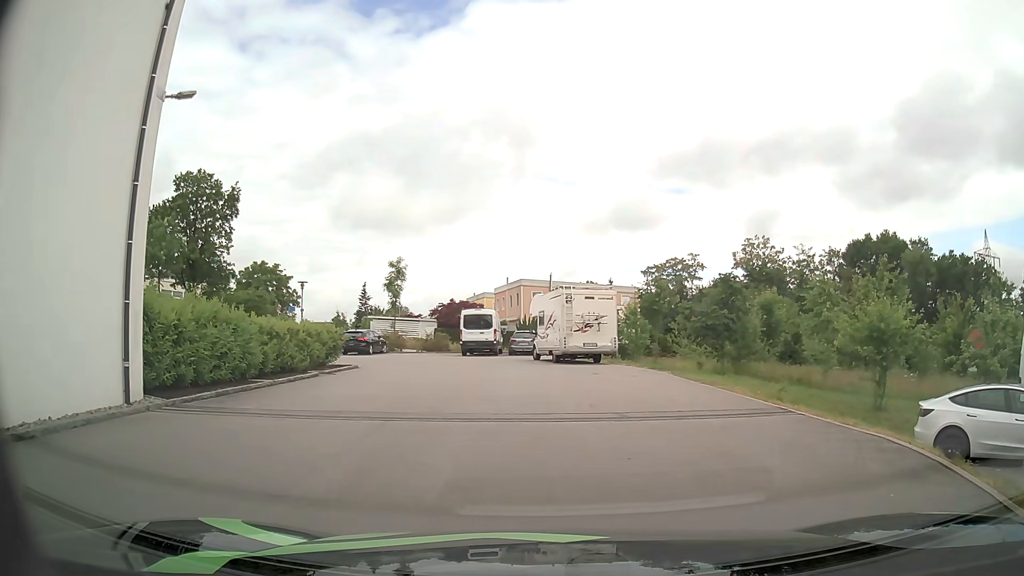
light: Day
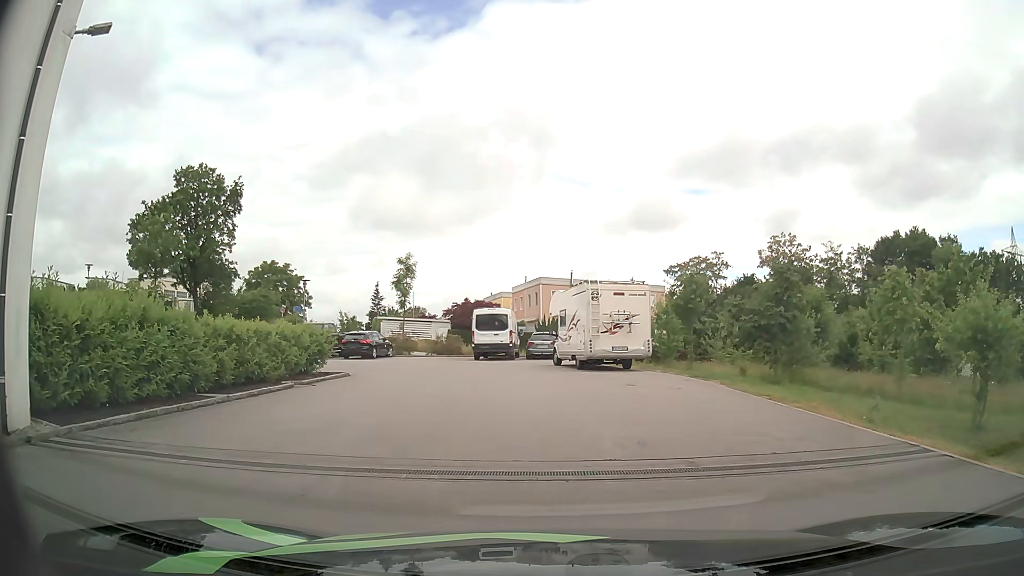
(0.0, +3.7) m; -1°
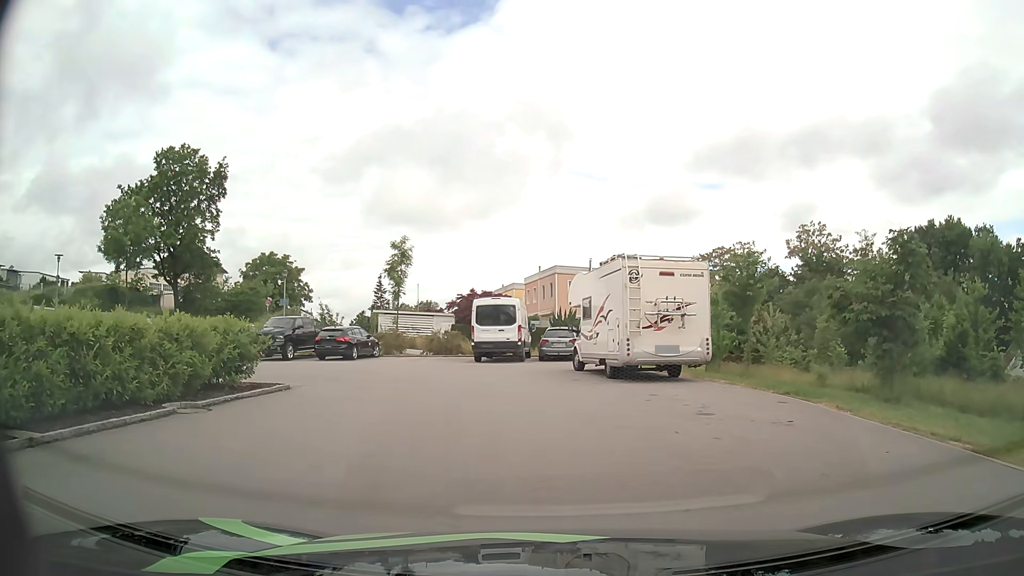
(-0.1, +6.4) m; -1°
